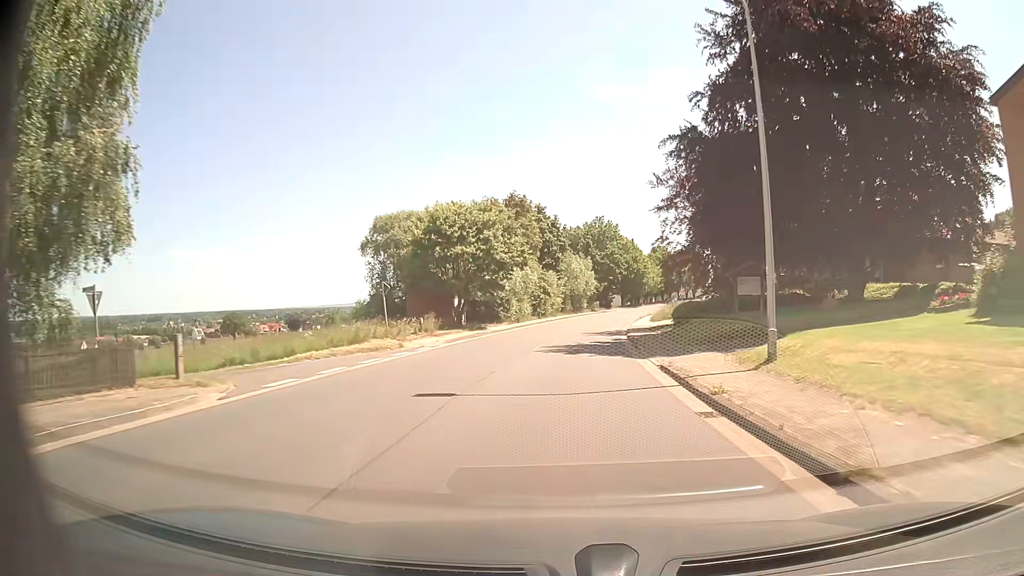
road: tertiary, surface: asphalt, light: Day
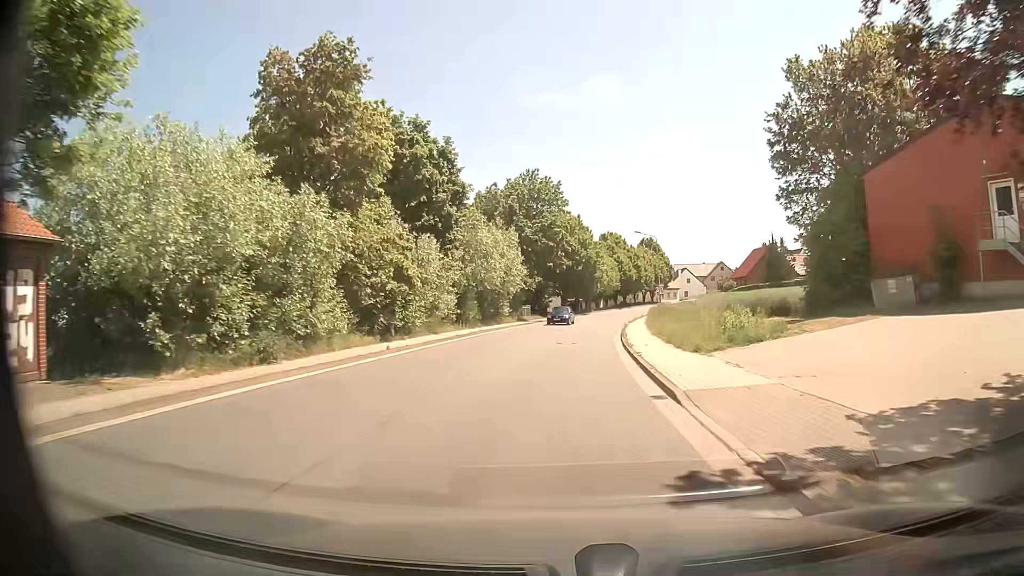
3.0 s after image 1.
(+2.1, +38.6) m; +6°
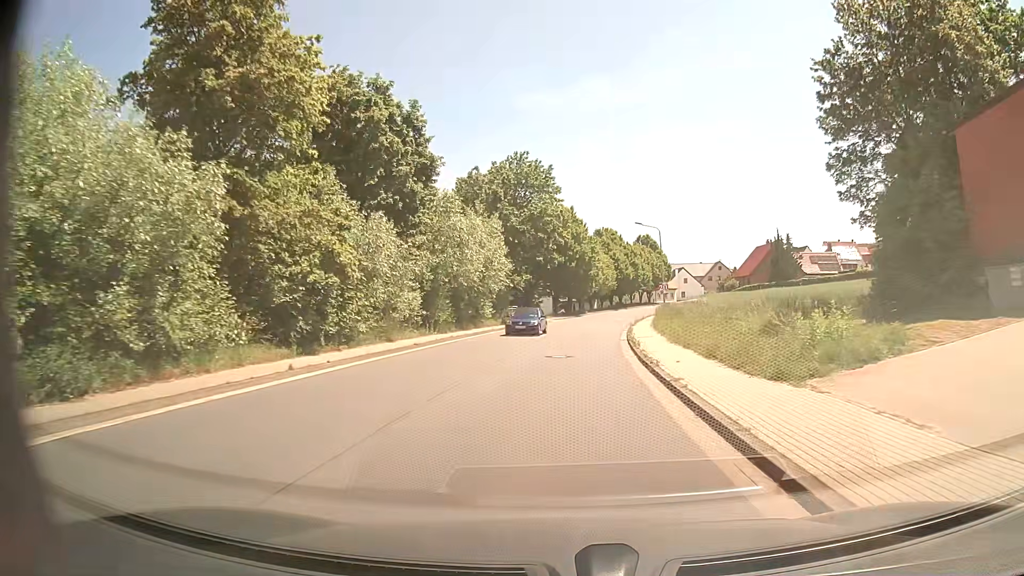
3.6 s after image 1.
(0.0, +7.7) m; 0°
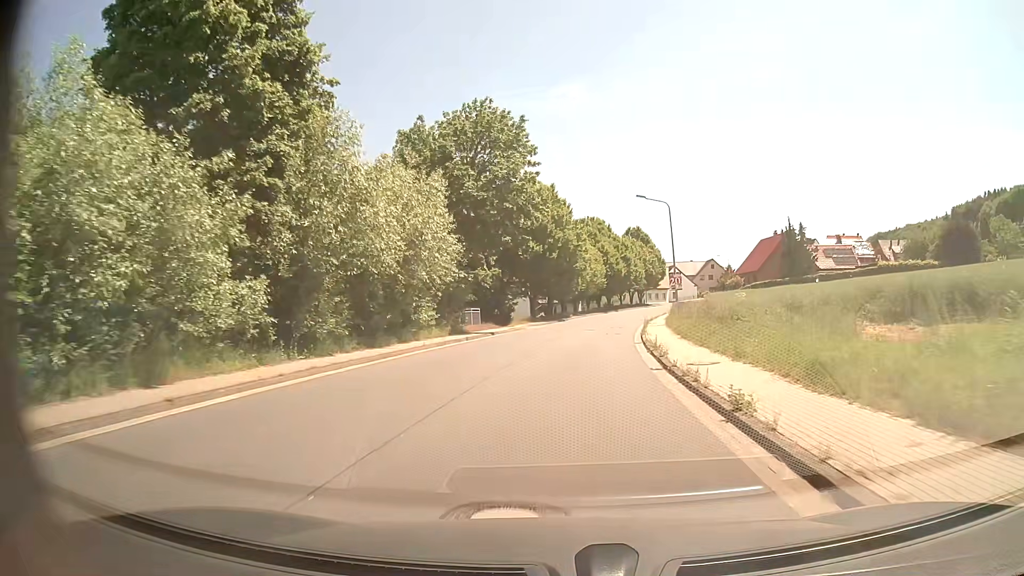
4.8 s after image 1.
(+0.2, +15.5) m; +2°
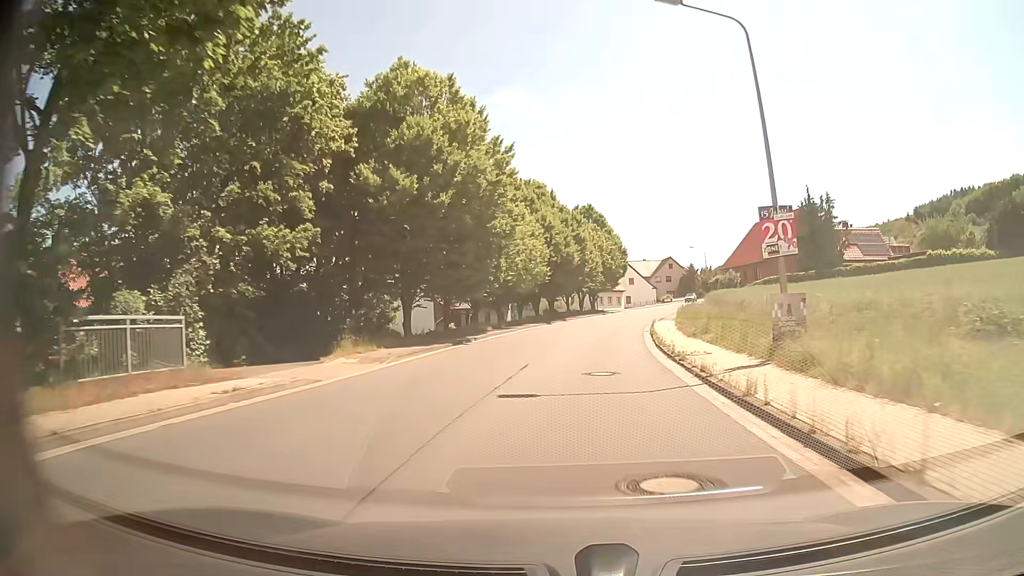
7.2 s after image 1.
(+1.3, +30.9) m; +5°
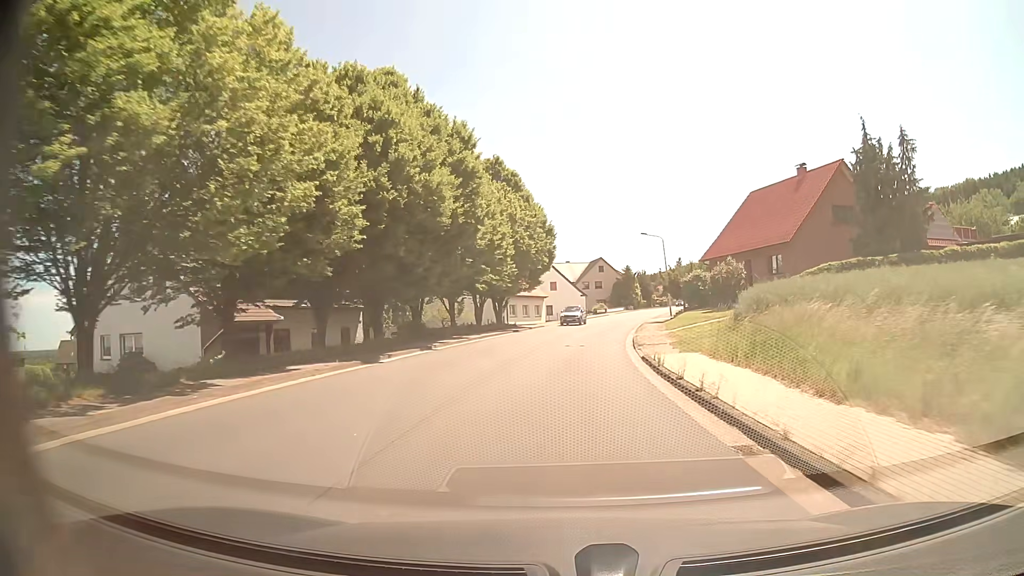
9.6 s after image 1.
(+2.1, +30.7) m; +7°
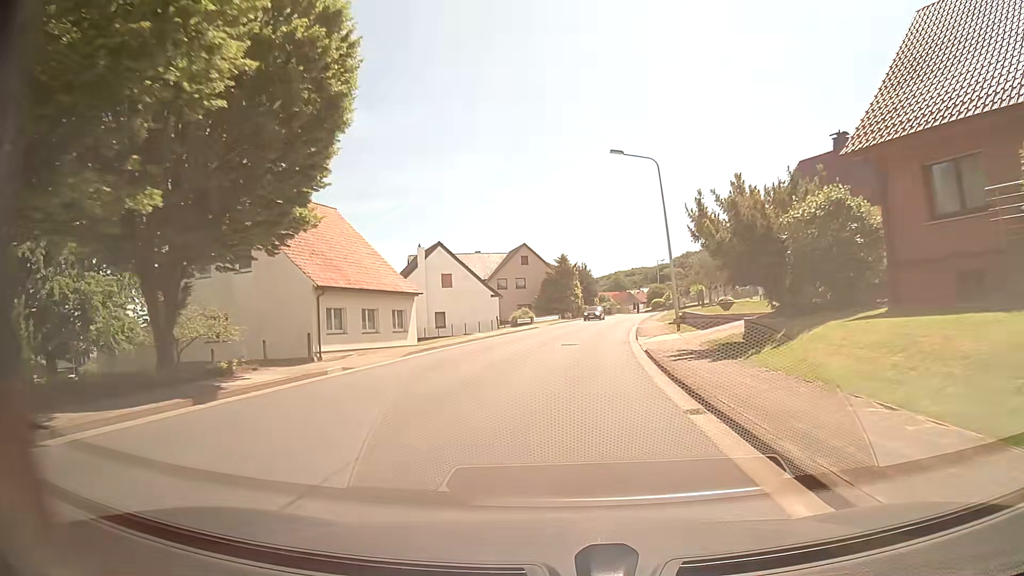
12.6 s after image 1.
(+2.6, +38.3) m; +7°
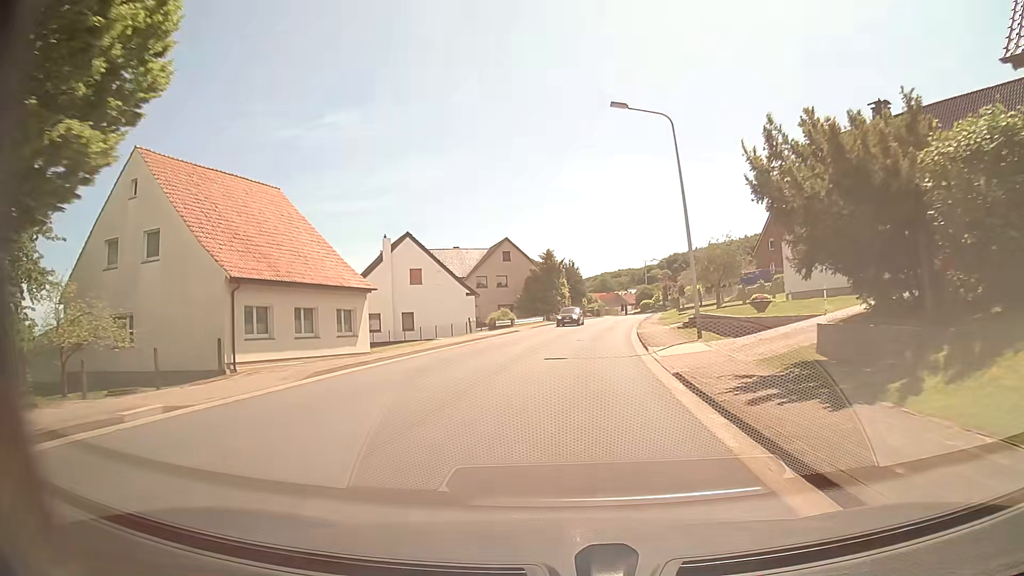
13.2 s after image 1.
(+0.1, +7.7) m; +1°
(0, +10) (+1, +20) (+1, +30) (+3, +40) (+4, +50) (+5, +60) (+7, +70) (+8, +79) (+10, +89) (+12, +99) m
